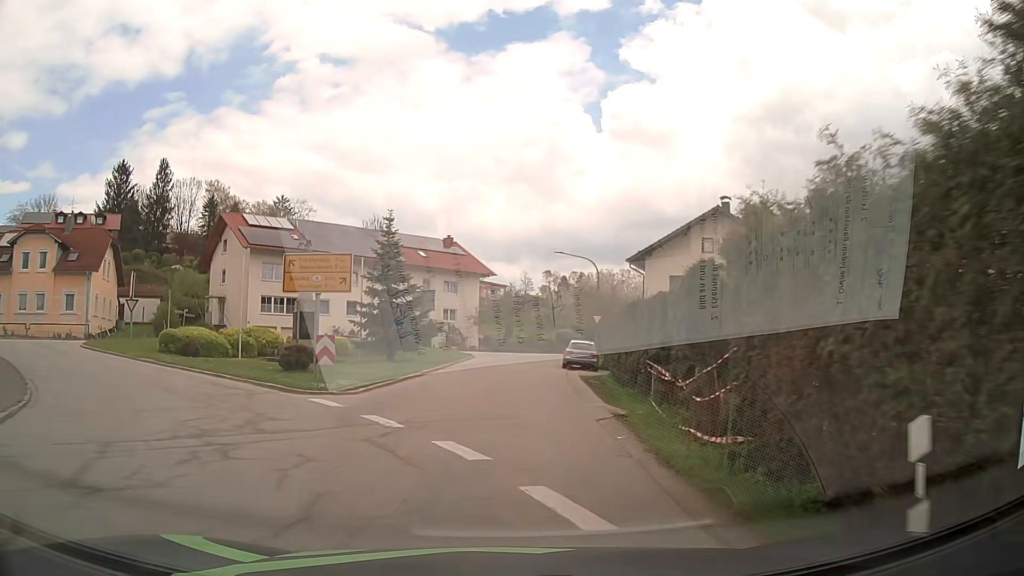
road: tertiary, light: Day
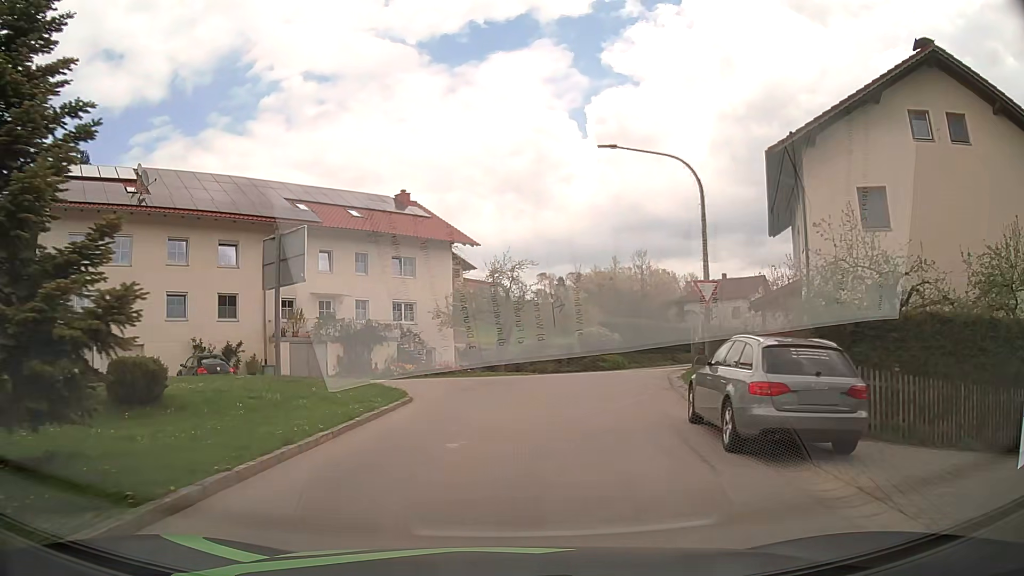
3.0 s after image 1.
(+0.2, +25.3) m; +1°
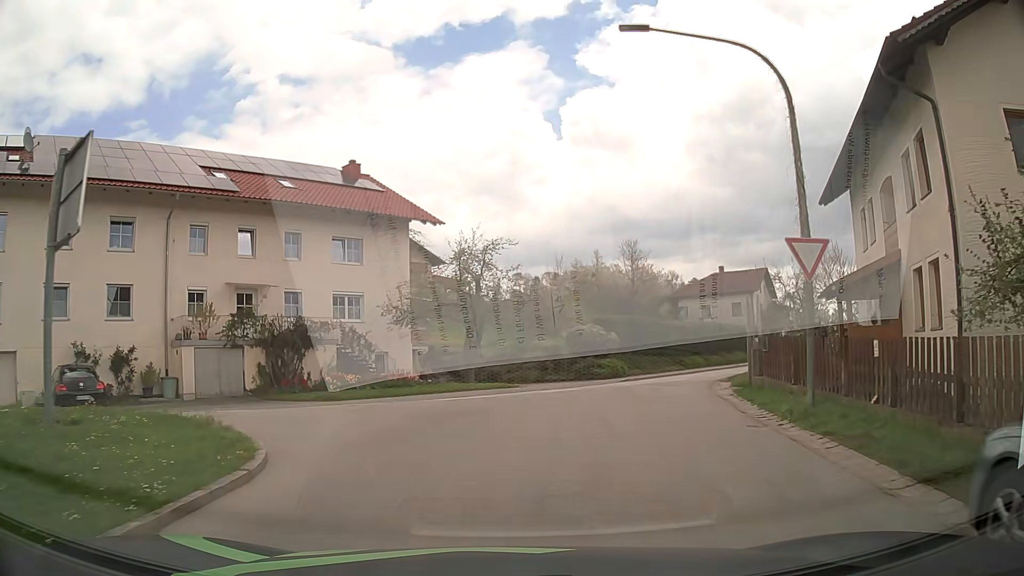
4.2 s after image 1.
(+0.1, +8.0) m; +2°
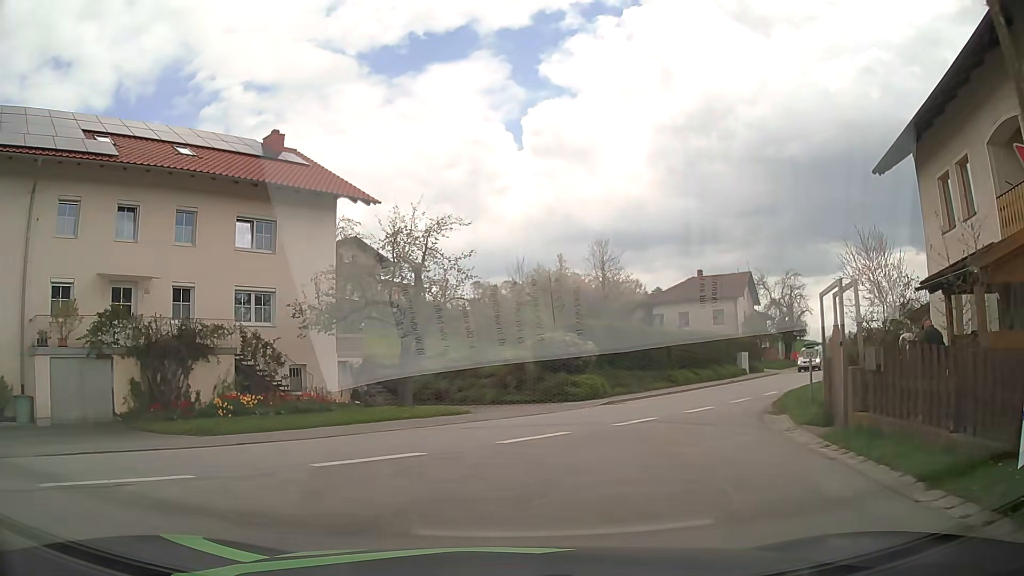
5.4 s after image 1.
(+0.2, +6.8) m; +3°
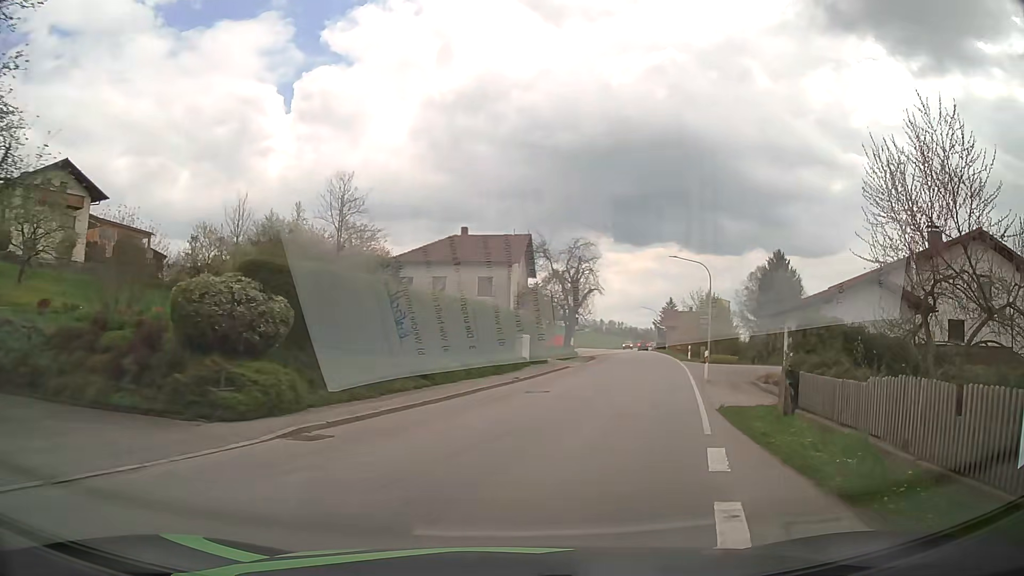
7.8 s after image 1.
(+2.2, +13.7) m; +22°
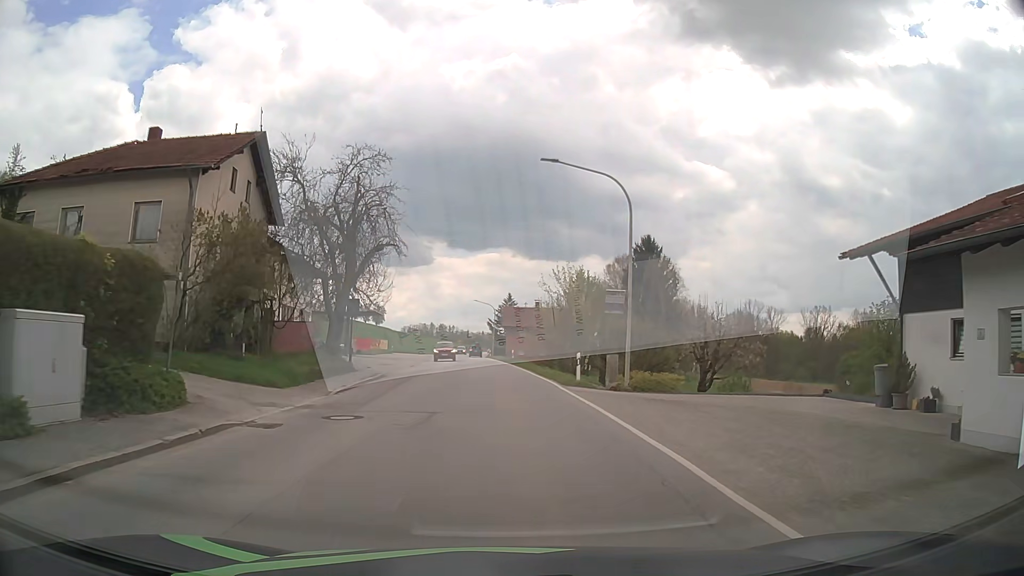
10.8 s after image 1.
(+4.9, +26.2) m; +15°
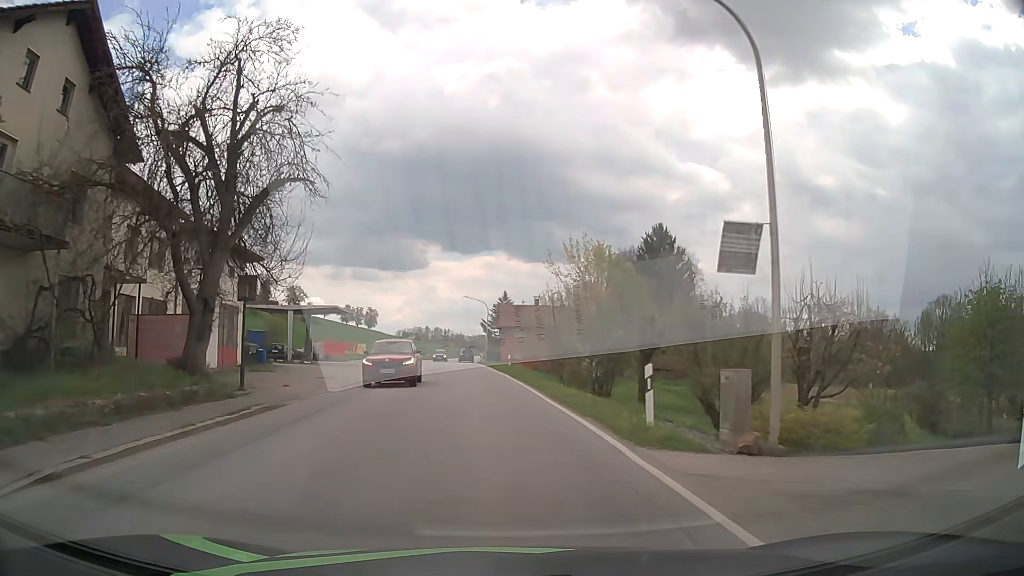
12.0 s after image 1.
(+0.1, +12.7) m; 0°
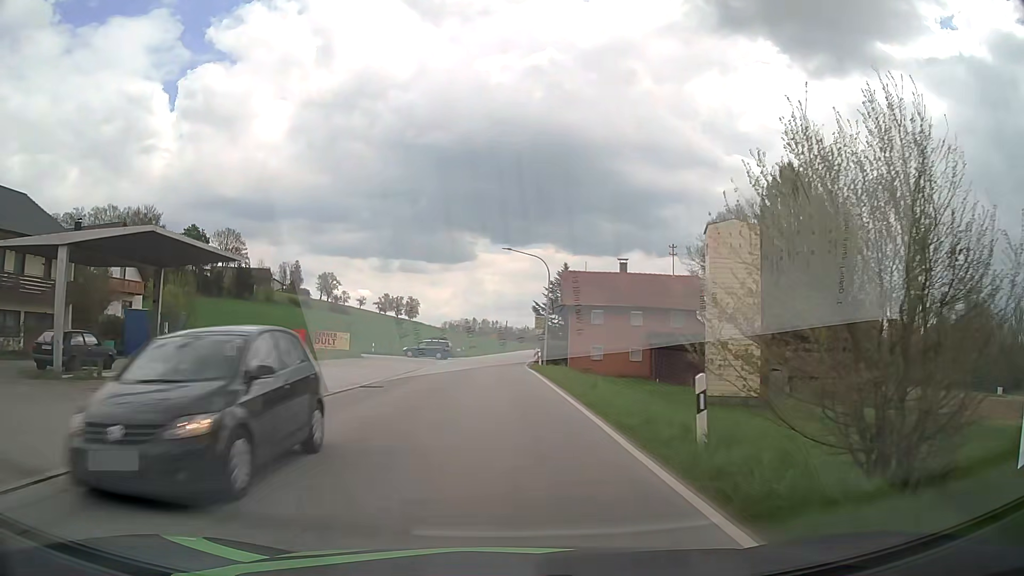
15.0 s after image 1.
(-1.4, +32.5) m; -4°
